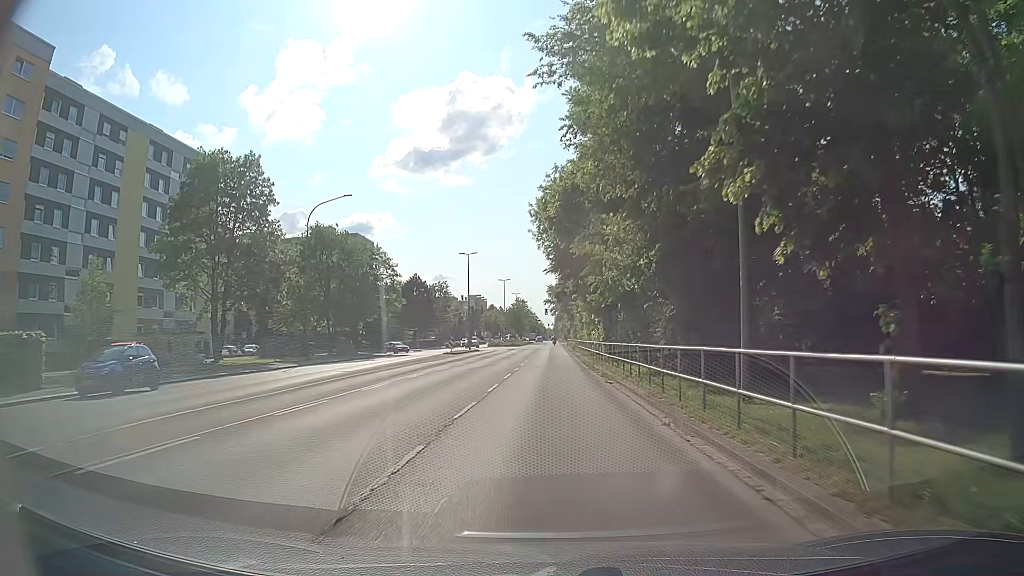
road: tertiary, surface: asphalt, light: Day
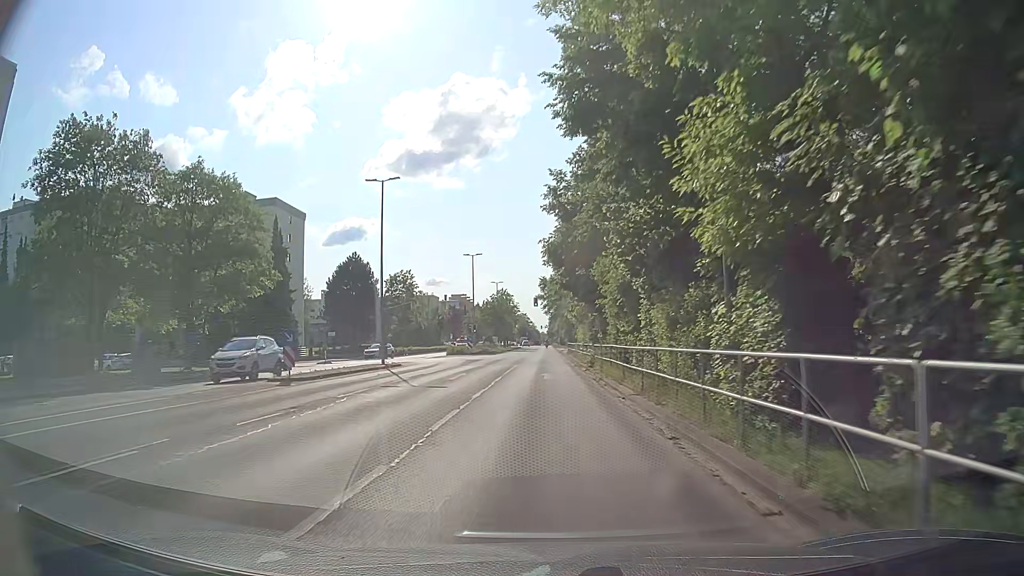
(+0.7, +37.1) m; +1°
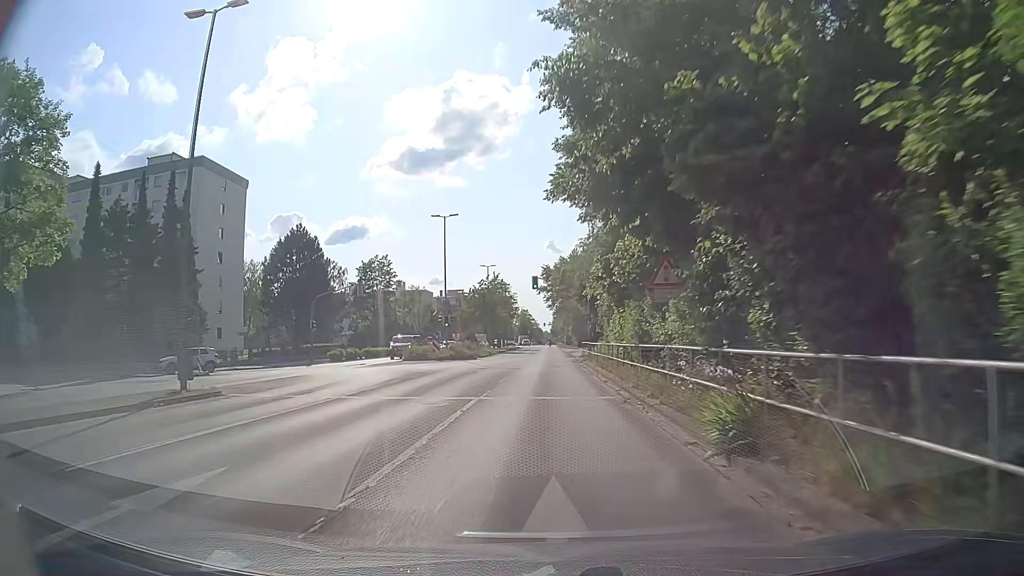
(0.0, +22.8) m; -1°
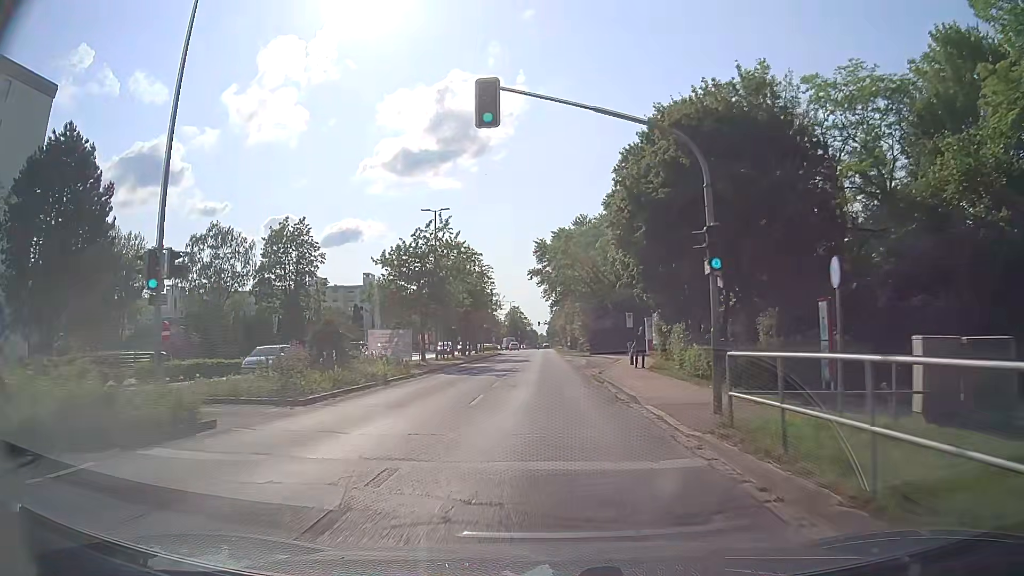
(+0.4, +38.6) m; +1°
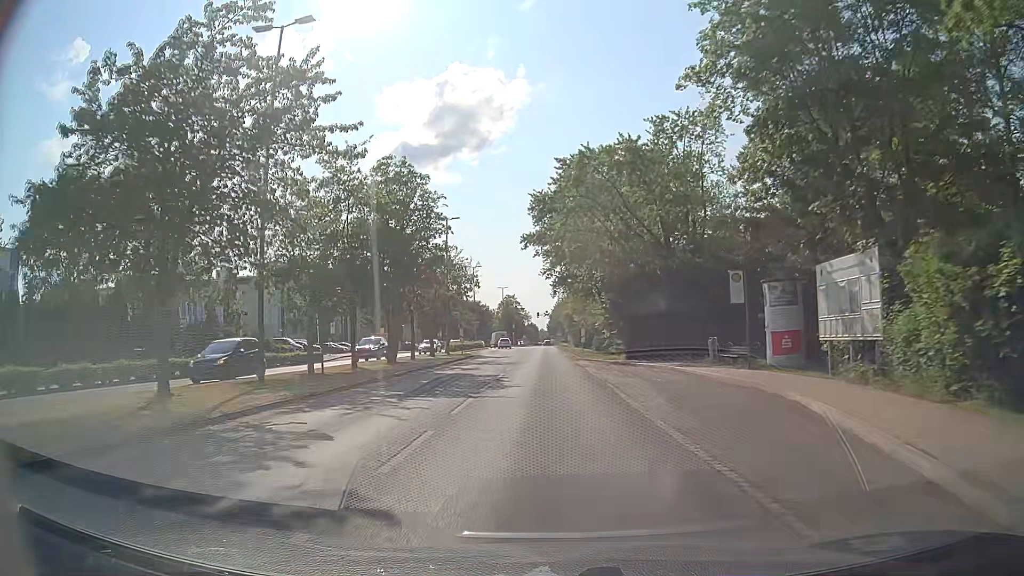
(0.0, +29.9) m; 0°
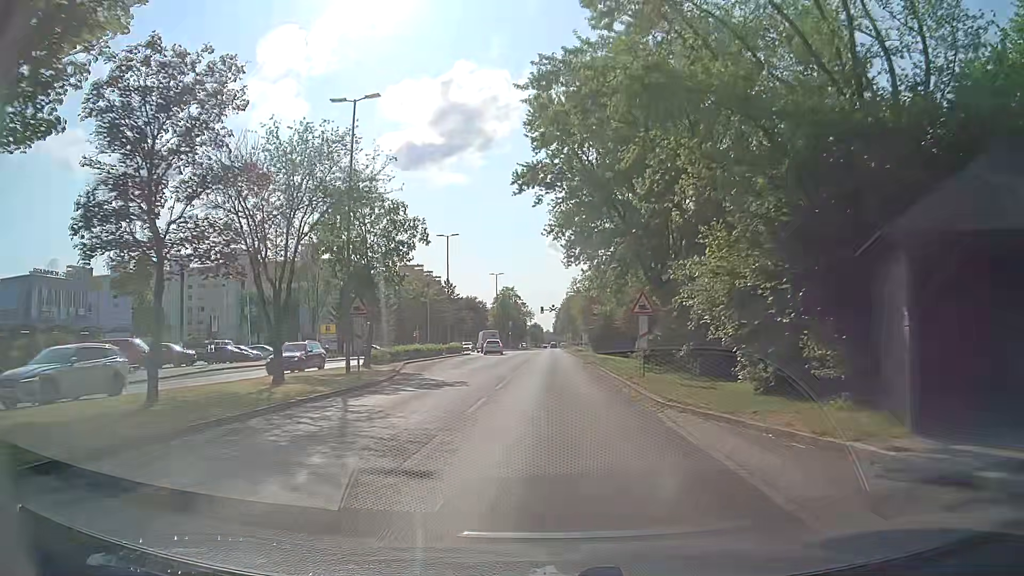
(-0.1, +28.3) m; 0°
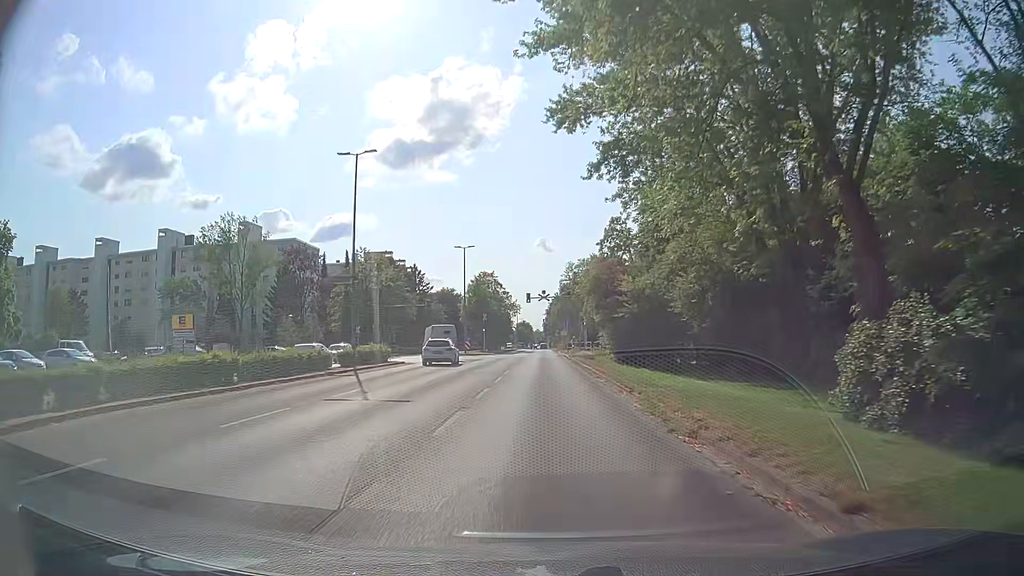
(-0.2, +27.8) m; 0°
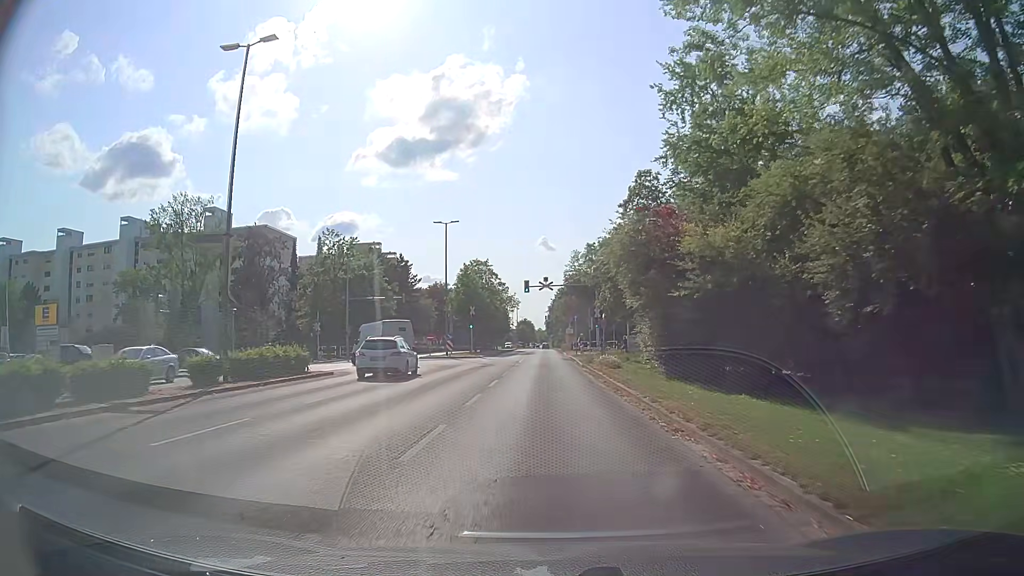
(0.0, +14.2) m; +1°
(0, +10) (0, +20) (0, +30) (-1, +40) (-1, +50) (-1, +60) (-1, +70) (-1, +80) (-1, +90) (-1, +100) m
